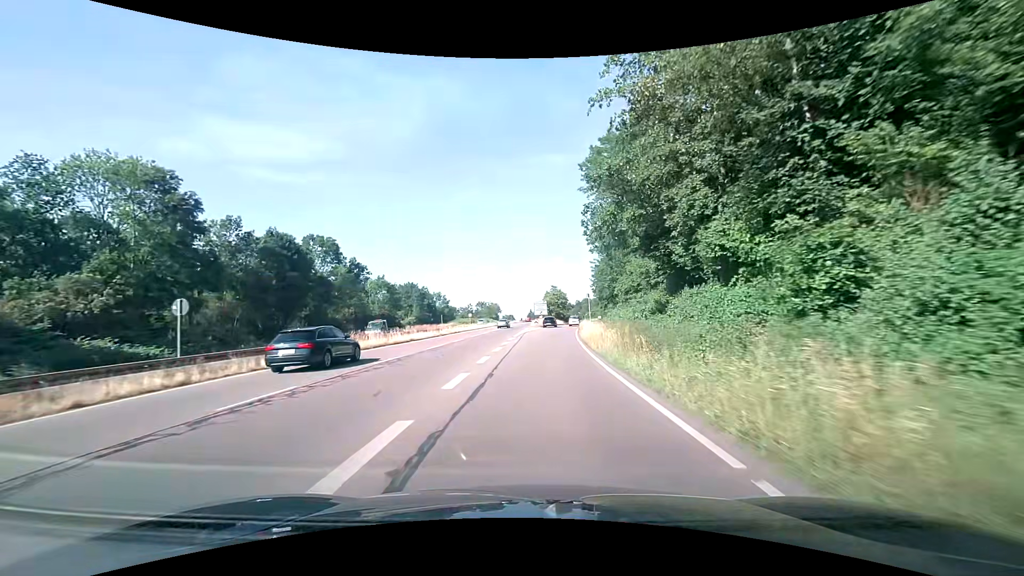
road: trunk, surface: asphalt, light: Day
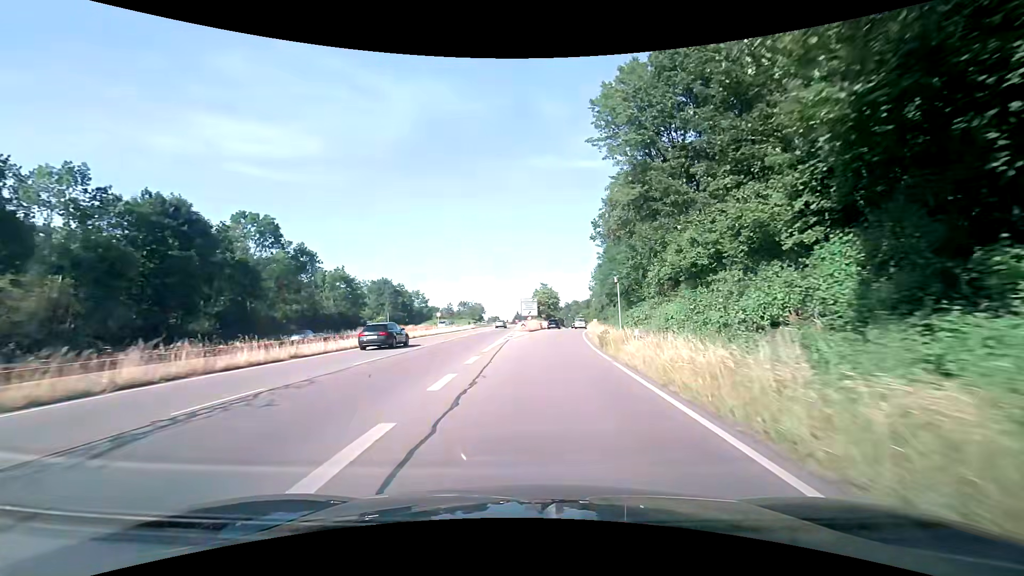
(+0.1, +18.7) m; +1°
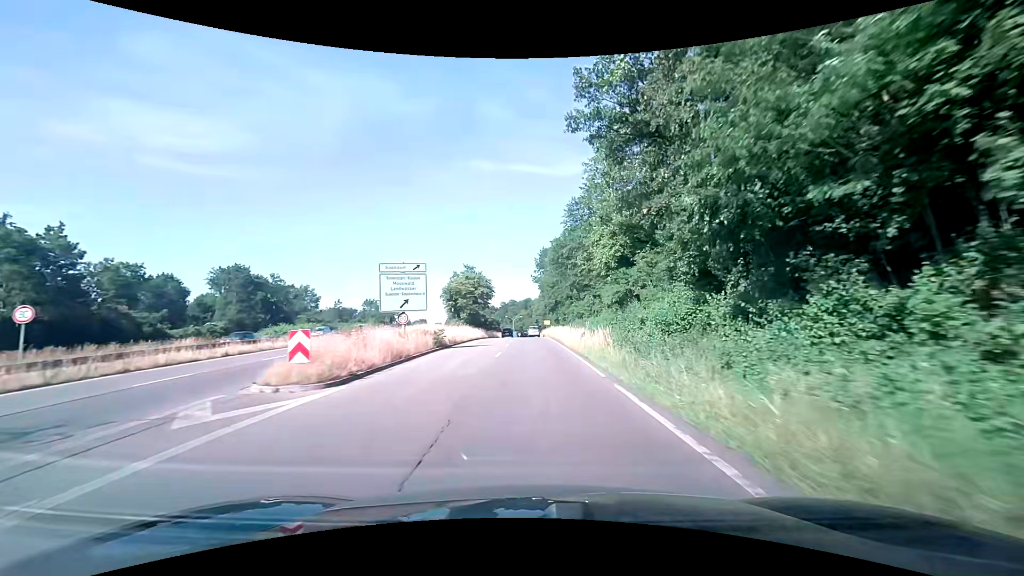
(+3.1, +47.1) m; +8°
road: trunk_link
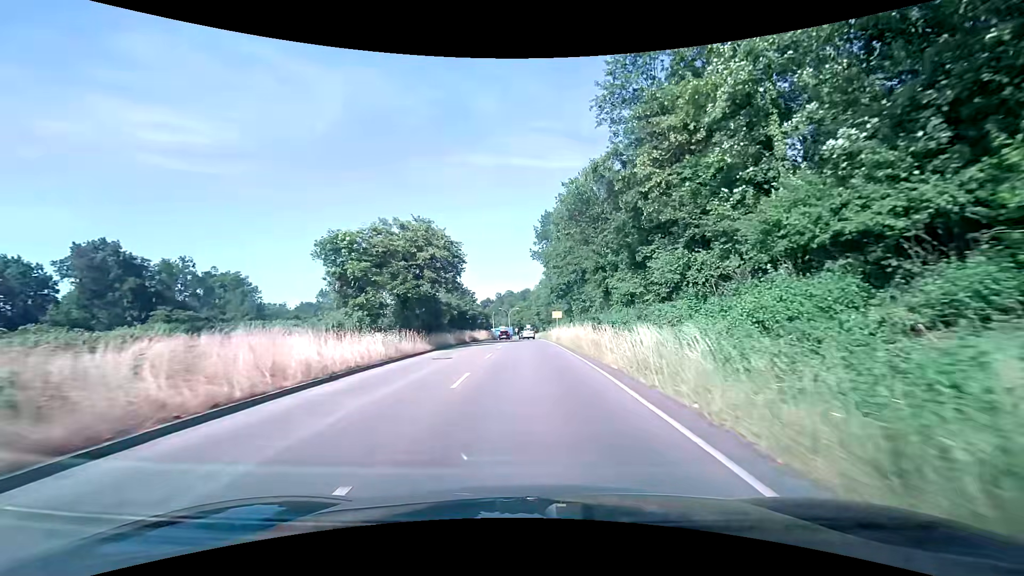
(+0.1, +35.5) m; 0°
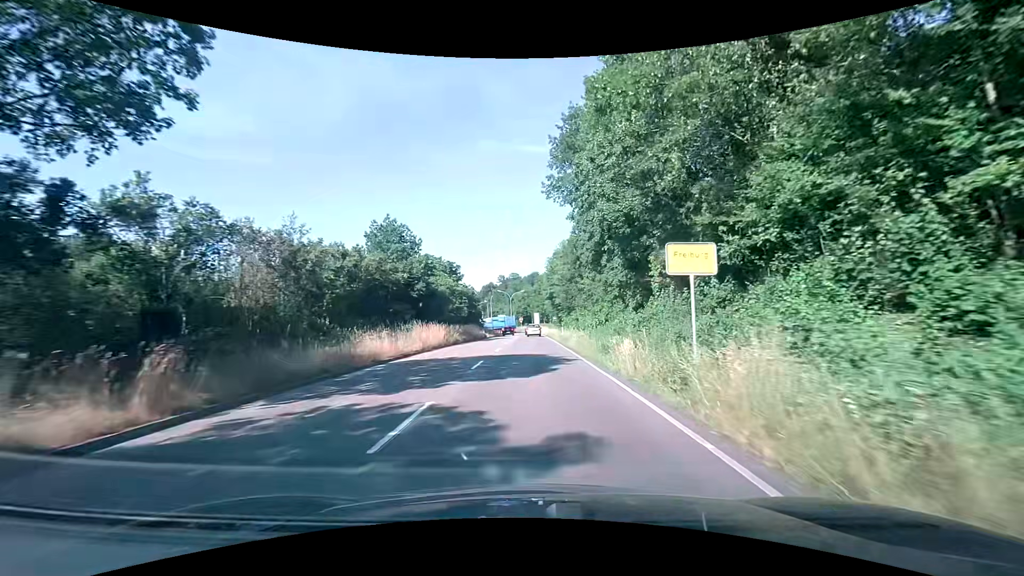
(-0.5, +41.1) m; -1°
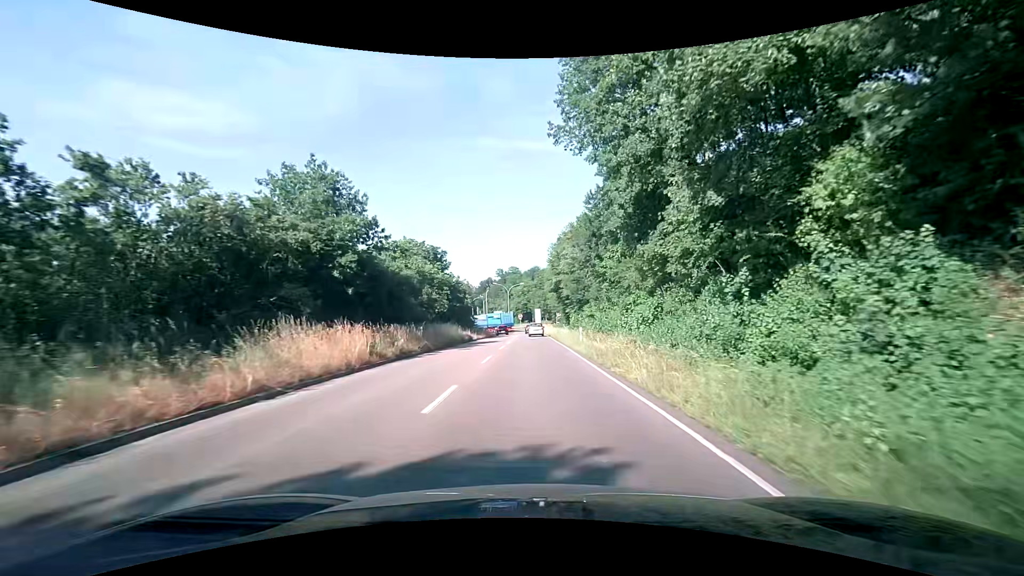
(-0.2, +15.7) m; -1°
